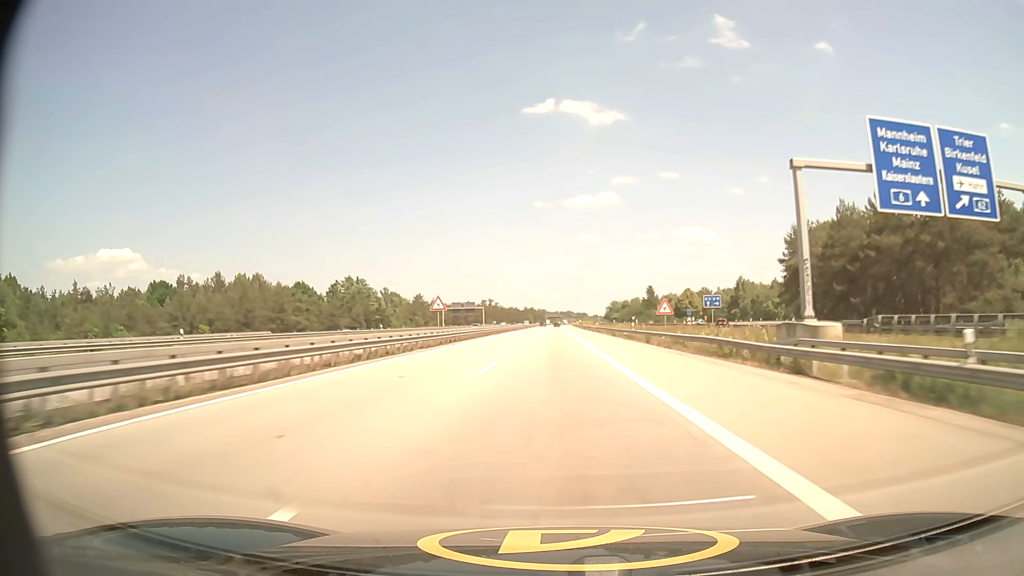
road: motorway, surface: asphalt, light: Day
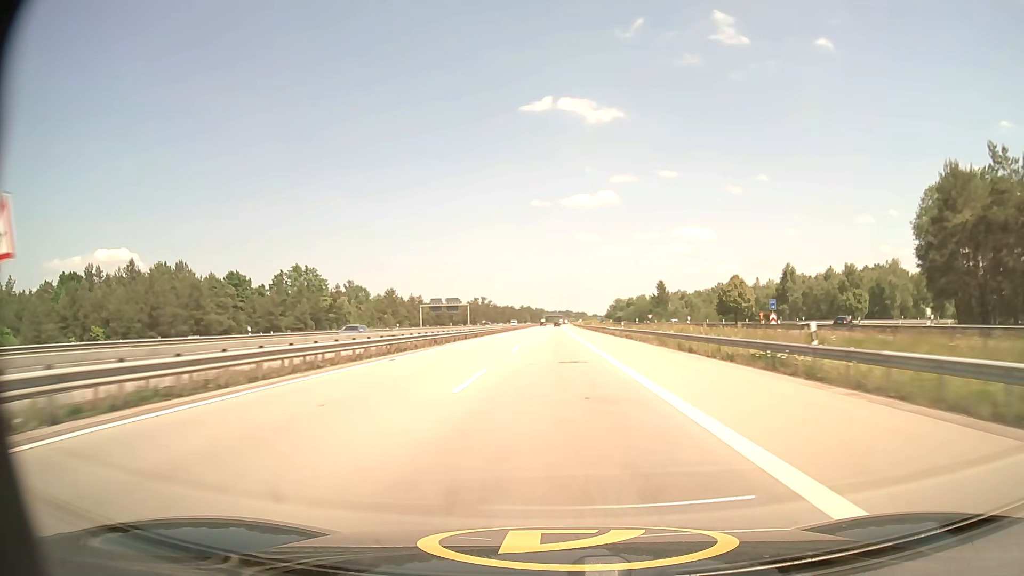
(0.0, +39.8) m; 0°
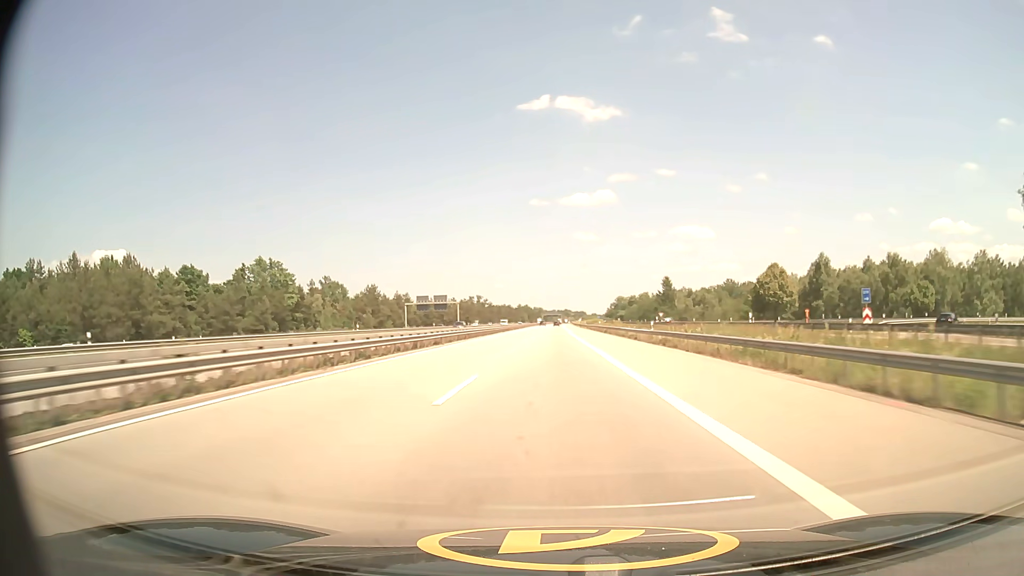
(0.0, +19.9) m; 0°
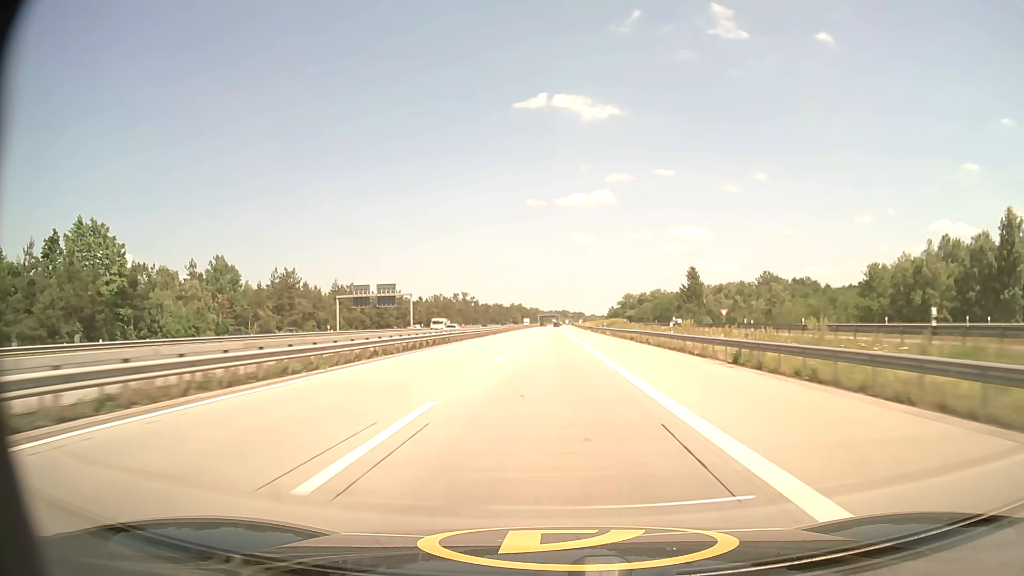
(+0.1, +59.6) m; 0°
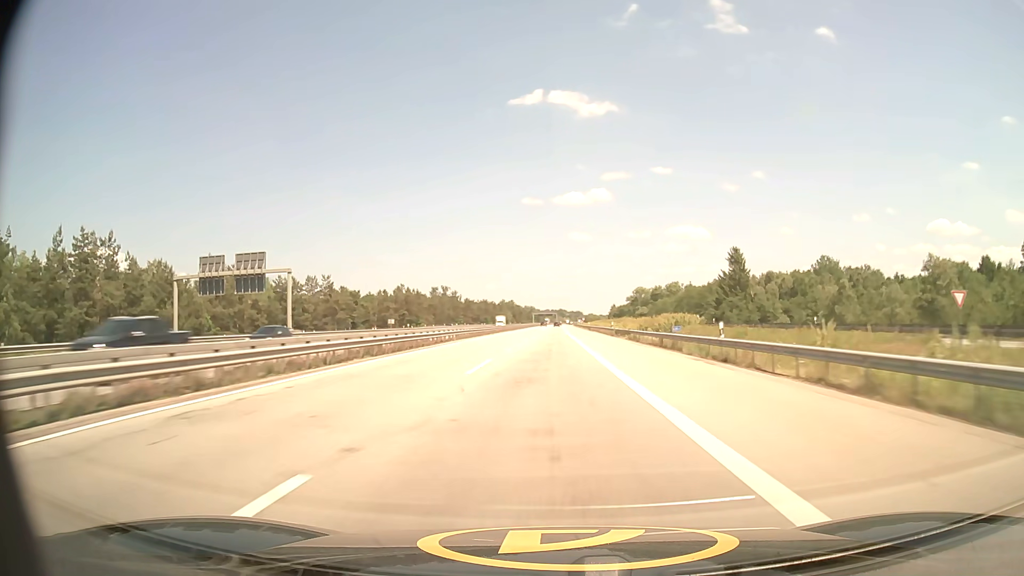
(+0.2, +60.0) m; 0°
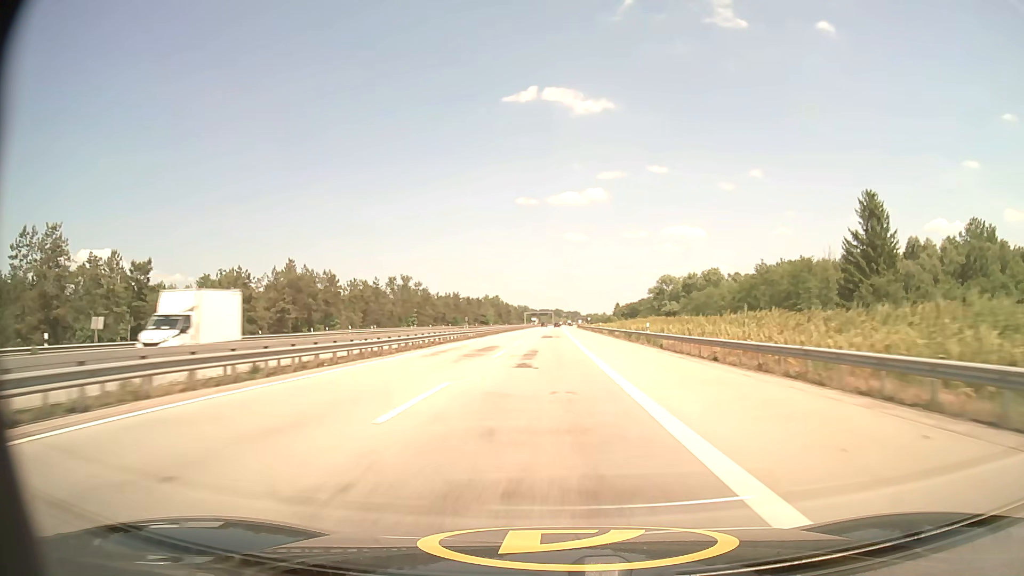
(+0.3, +80.7) m; 0°
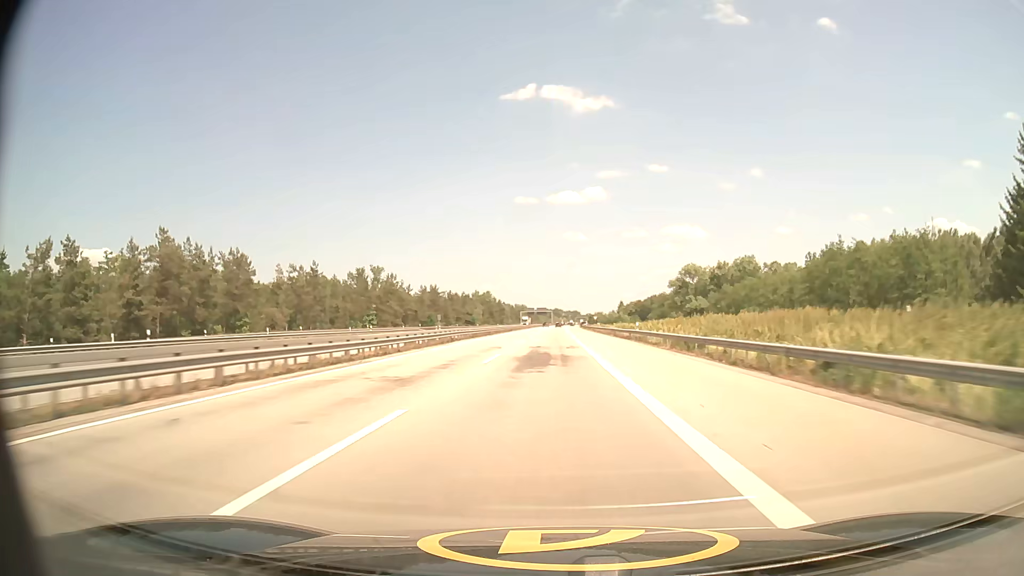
(0.0, +40.7) m; 0°
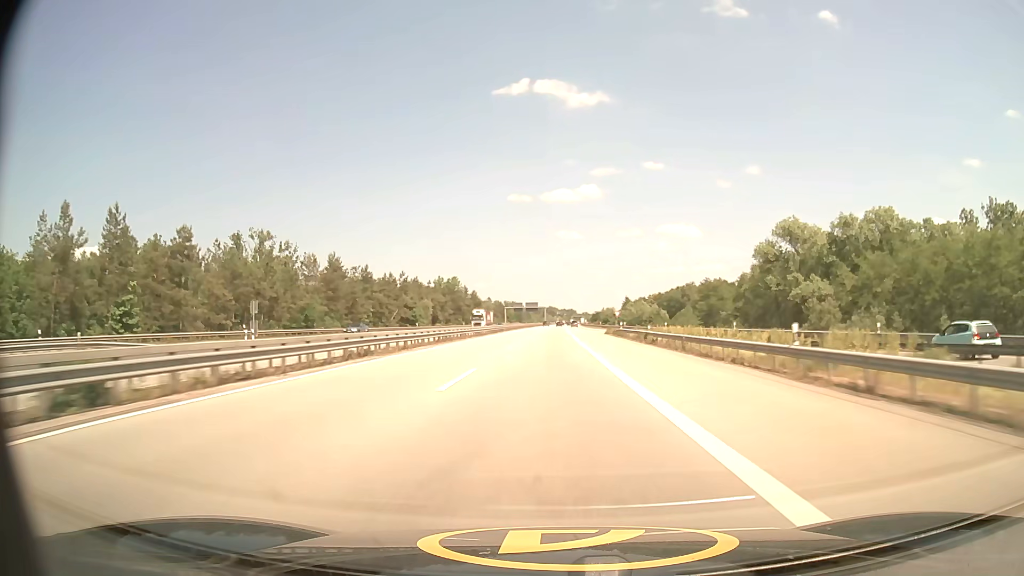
(+0.3, +82.2) m; 0°
(0, +10) (0, +20) (0, +30) (0, +40) (0, +50) (0, +60) (0, +70) (0, +80) (0, +90) (0, +100) m
